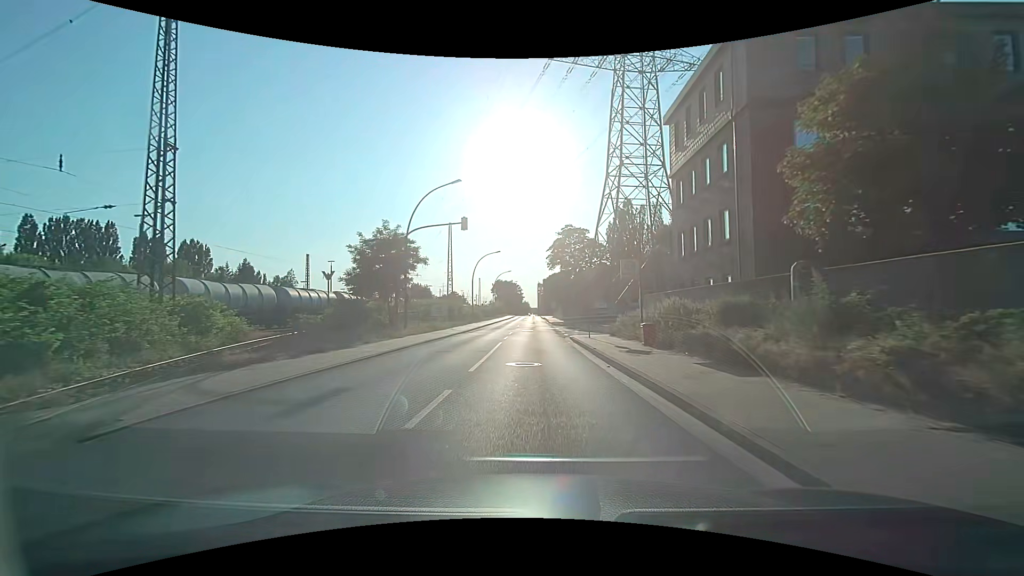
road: secondary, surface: asphalt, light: Day
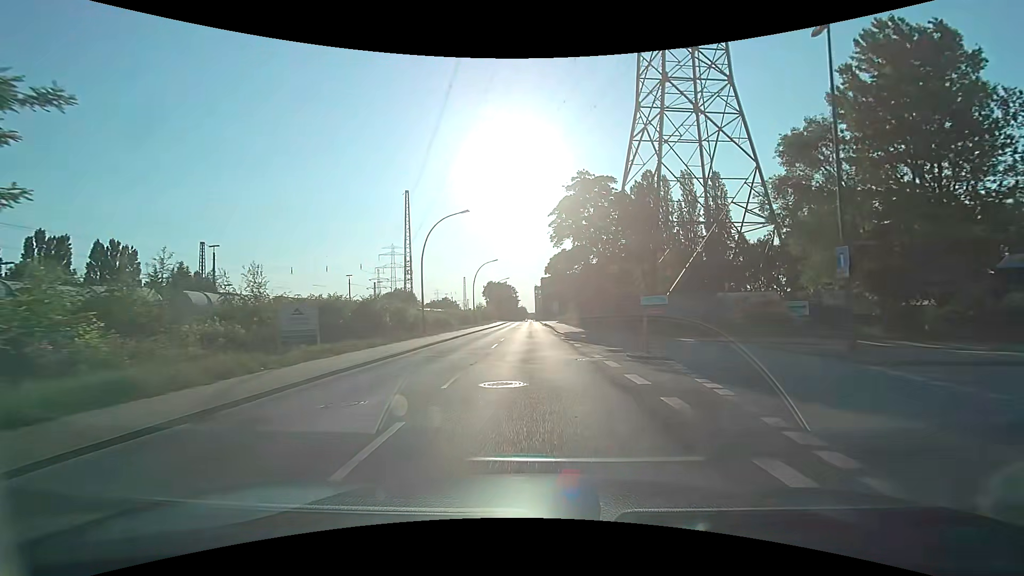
(+0.4, +29.6) m; +1°
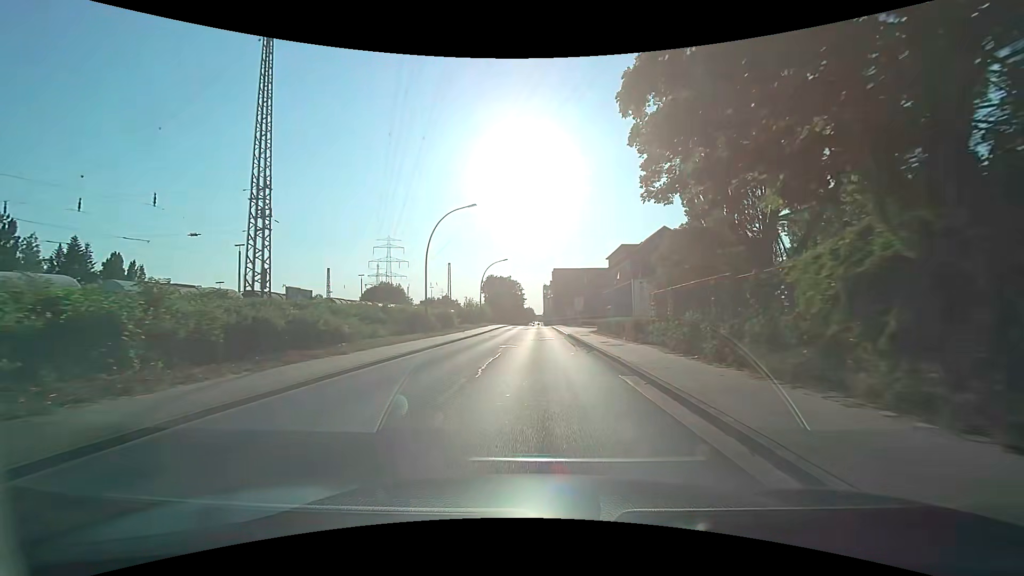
(0.0, +37.6) m; -1°
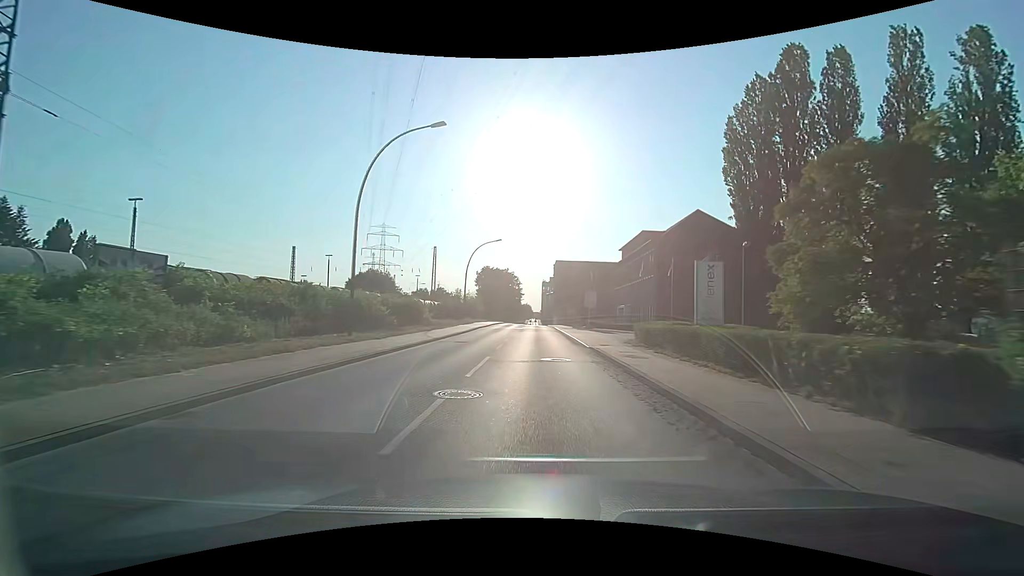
(0.0, +15.1) m; 0°
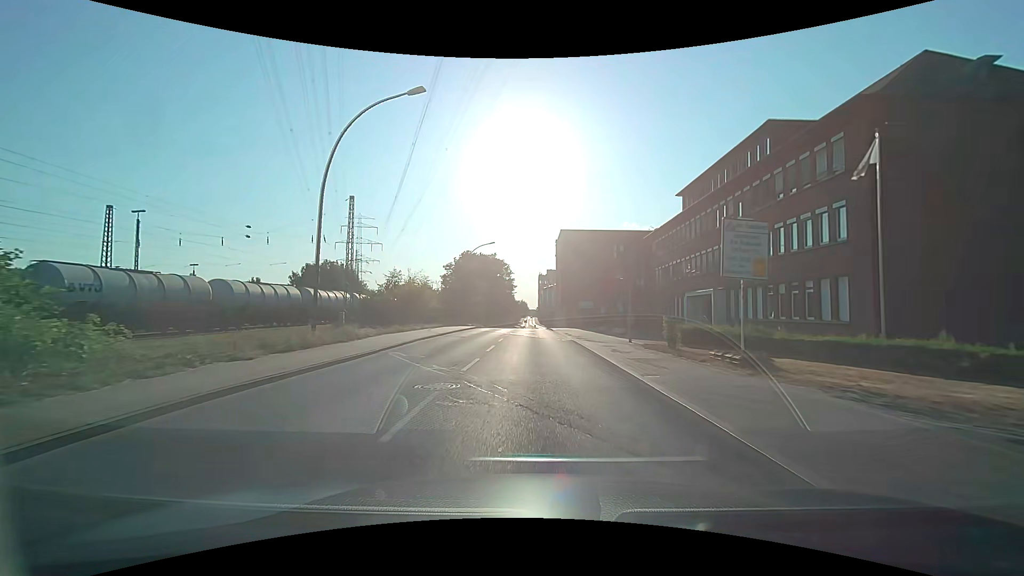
(+0.5, +38.0) m; +1°
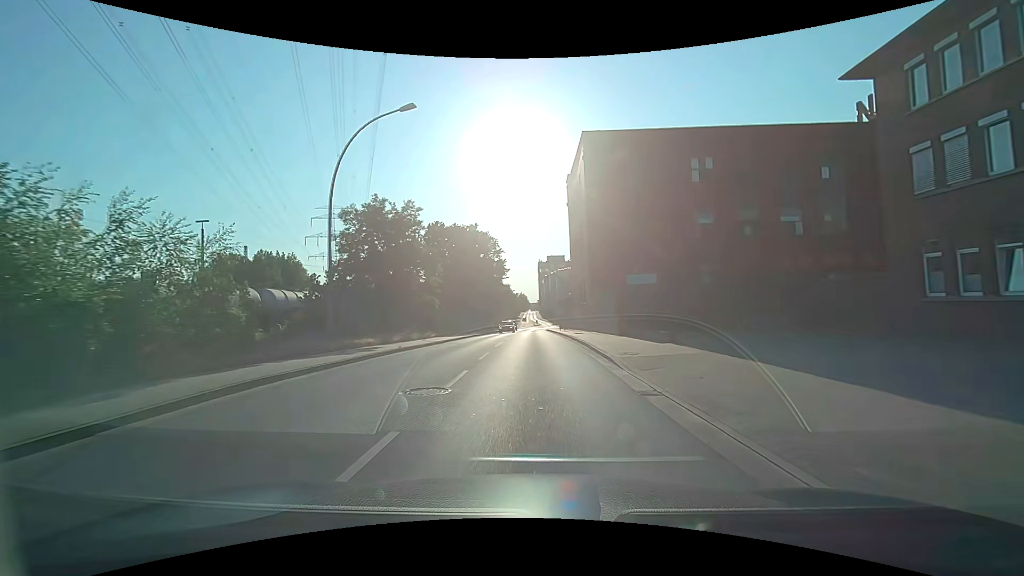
(-0.1, +38.4) m; 0°
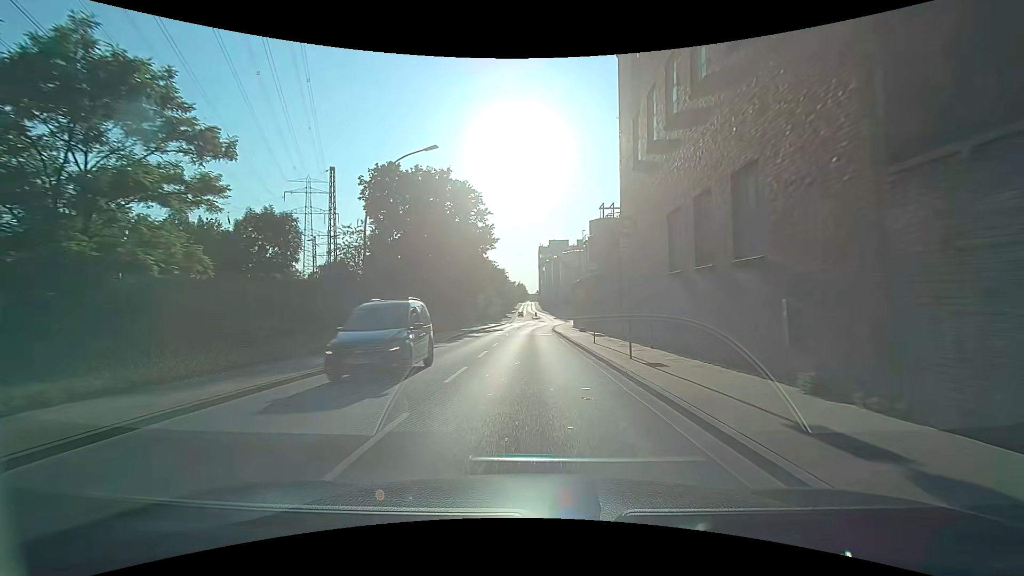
(0.0, +30.8) m; 0°
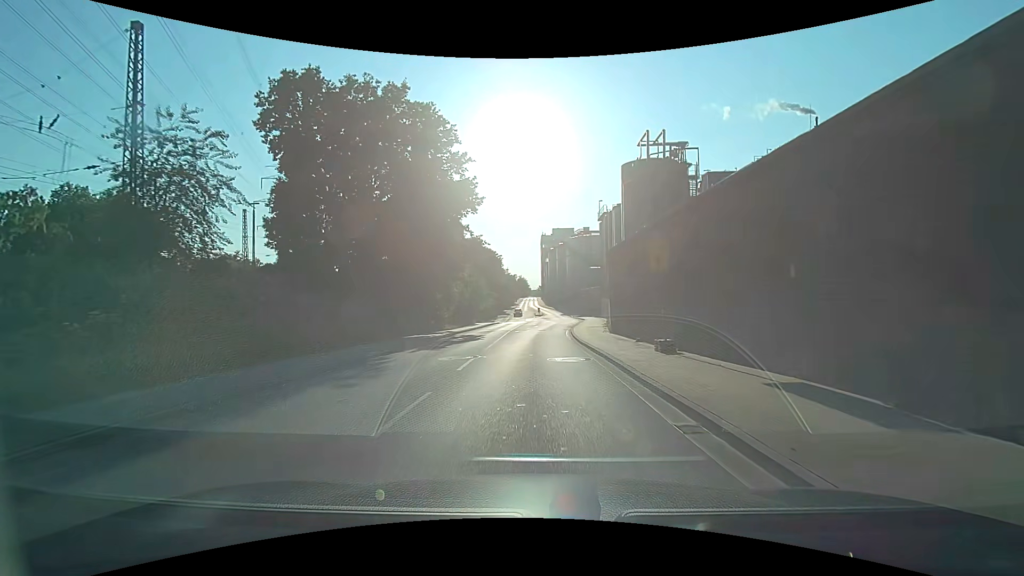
(-0.1, +22.4) m; 0°
(0, +10) (0, +20) (+1, +30) (+1, +40) (+2, +50) (+3, +60) (+4, +70) (+4, +80) (+5, +90) (+5, +100) m
